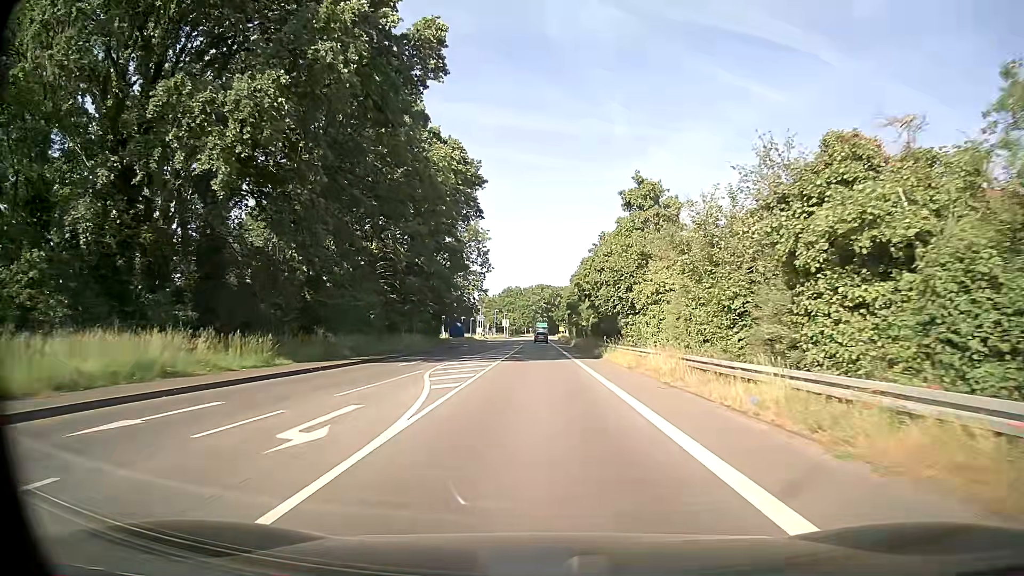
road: secondary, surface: asphalt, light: Day
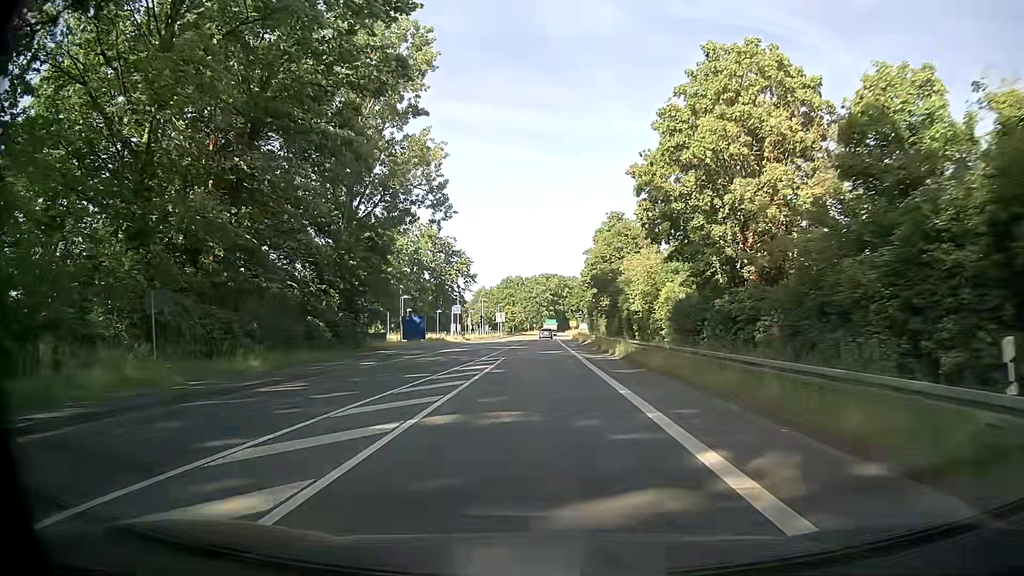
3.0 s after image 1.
(+0.2, +42.2) m; +1°
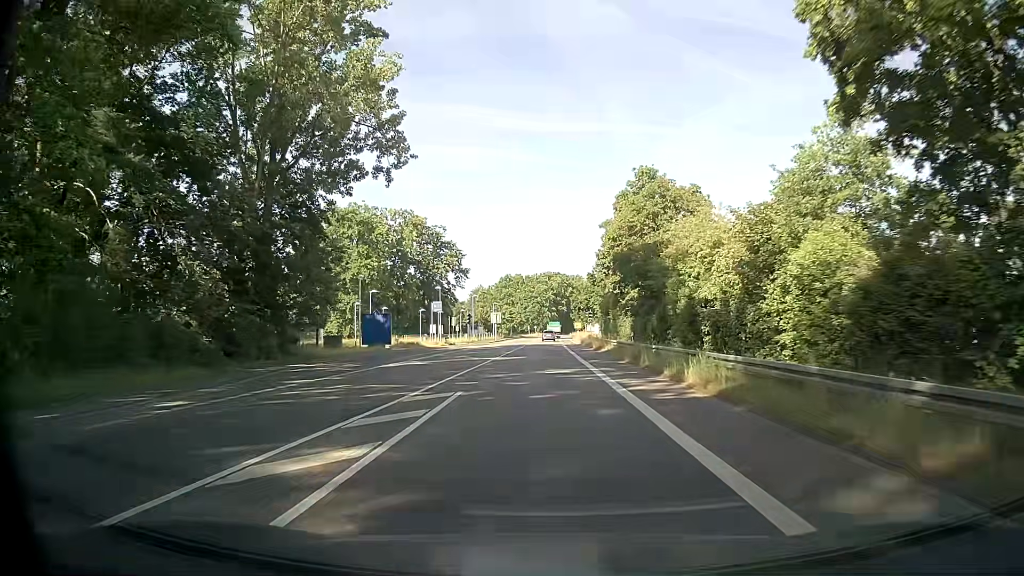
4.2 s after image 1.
(-0.2, +17.0) m; -1°
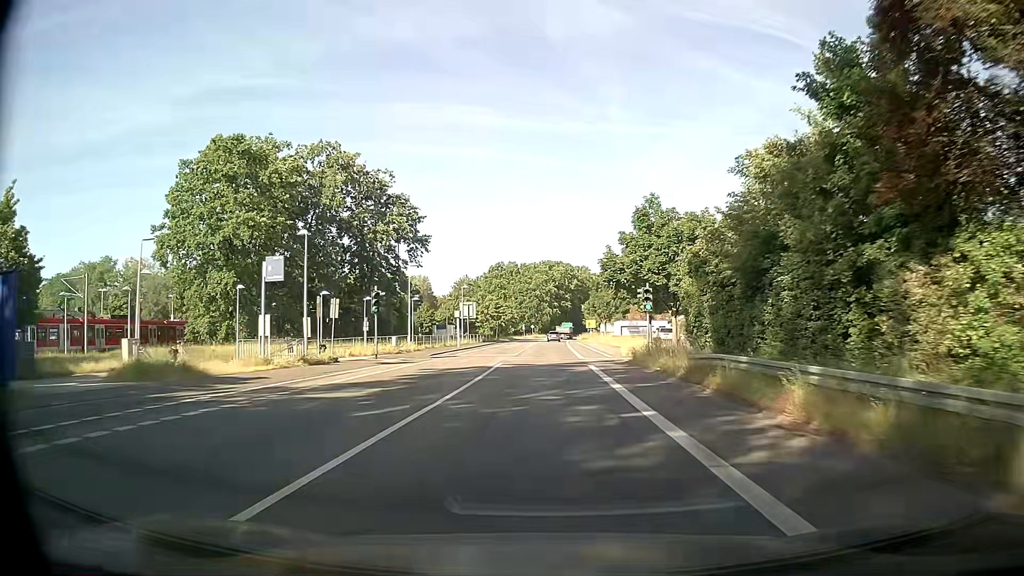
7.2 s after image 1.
(+0.3, +42.5) m; +1°
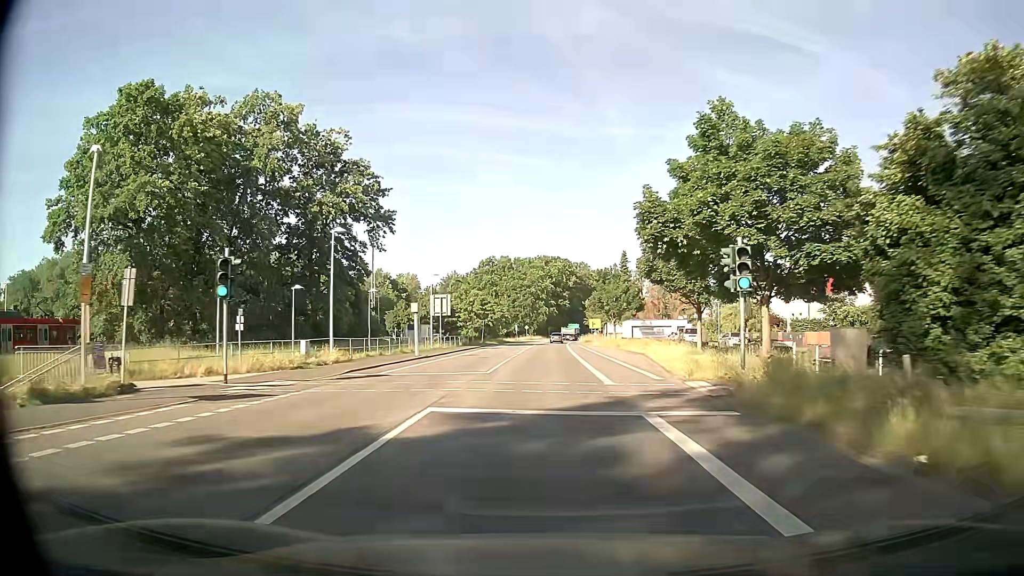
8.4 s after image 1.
(0.0, +17.0) m; 0°
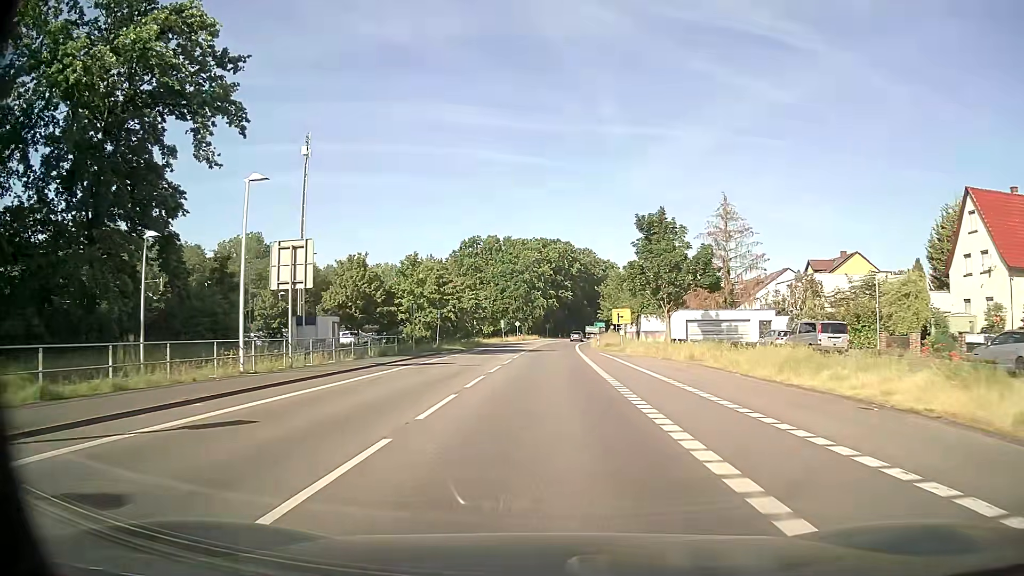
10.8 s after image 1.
(+0.2, +34.1) m; 0°
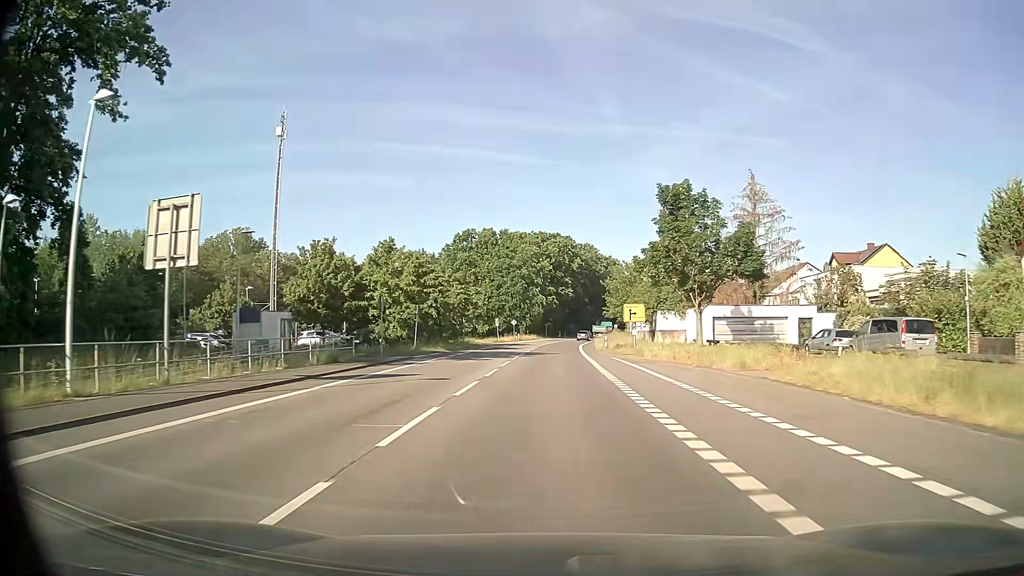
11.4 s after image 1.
(0.0, +8.5) m; 0°
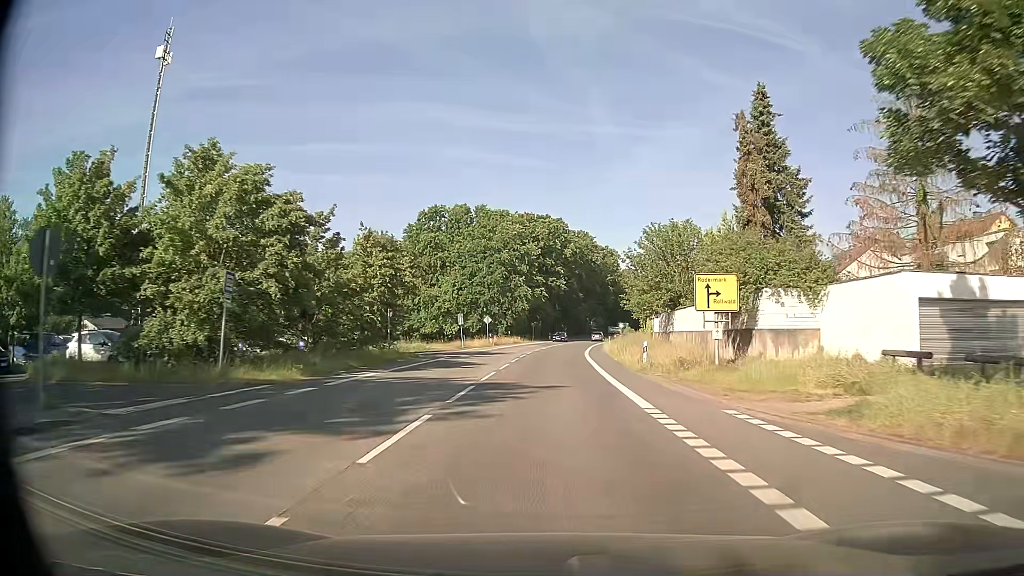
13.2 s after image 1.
(+0.2, +25.6) m; +1°
